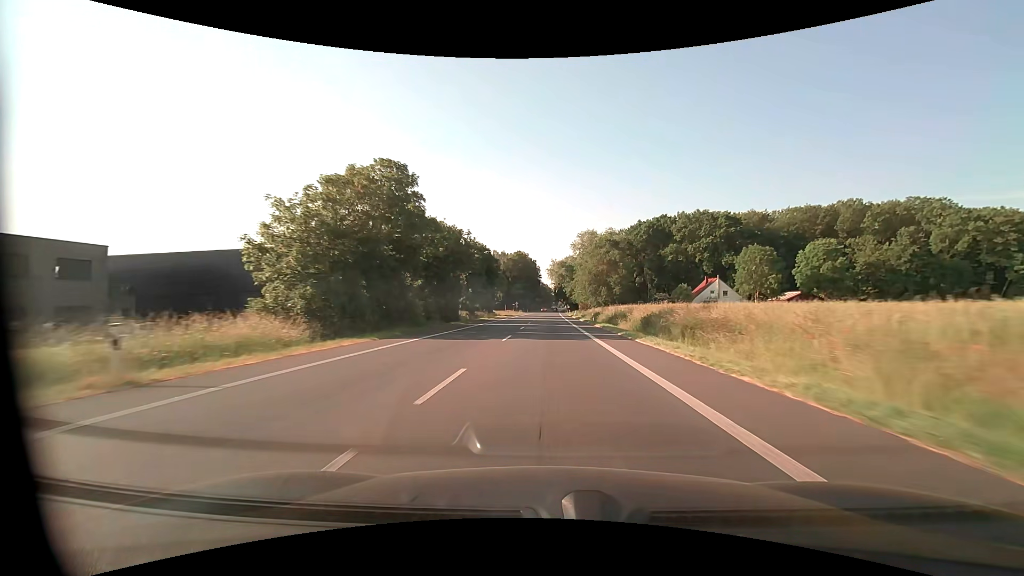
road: primary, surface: asphalt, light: Day
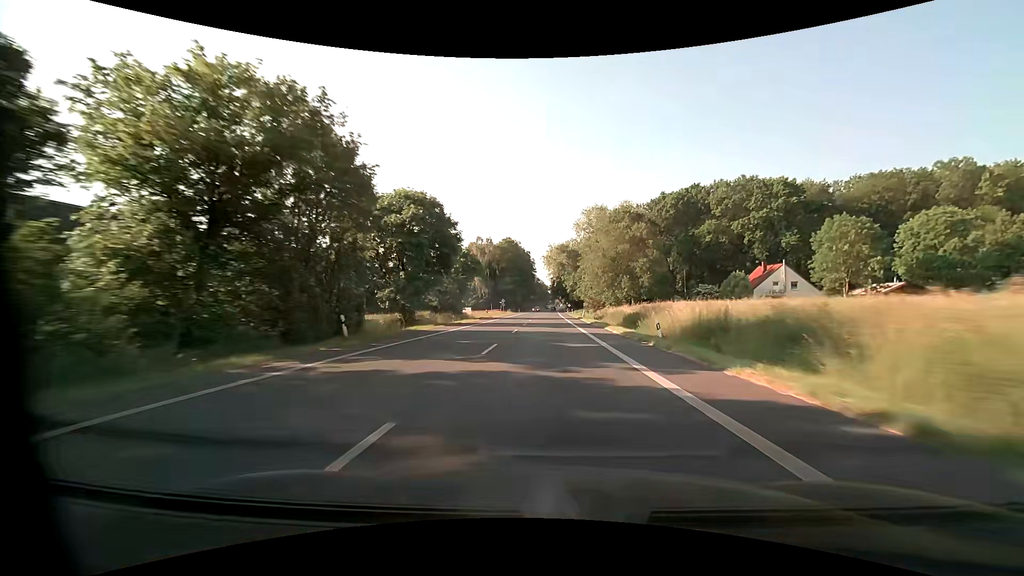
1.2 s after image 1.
(+0.1, +30.7) m; 0°
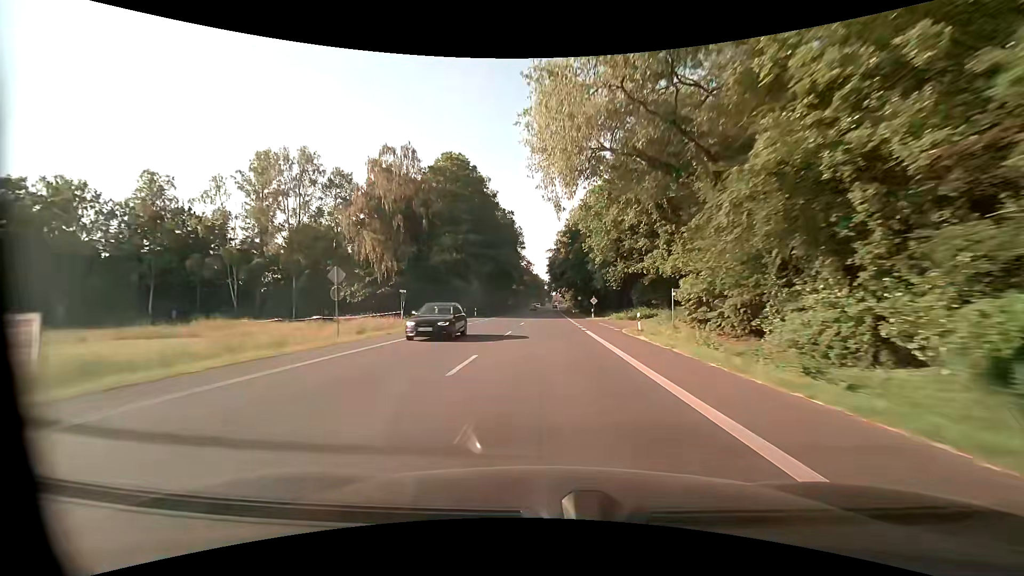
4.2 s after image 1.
(+0.5, +77.5) m; 0°
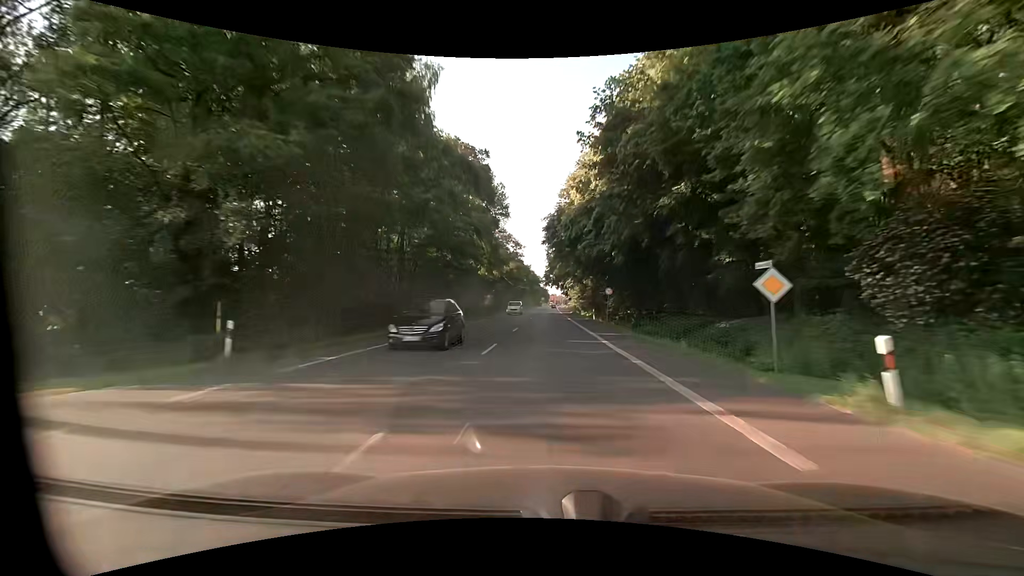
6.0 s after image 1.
(0.0, +44.0) m; 0°
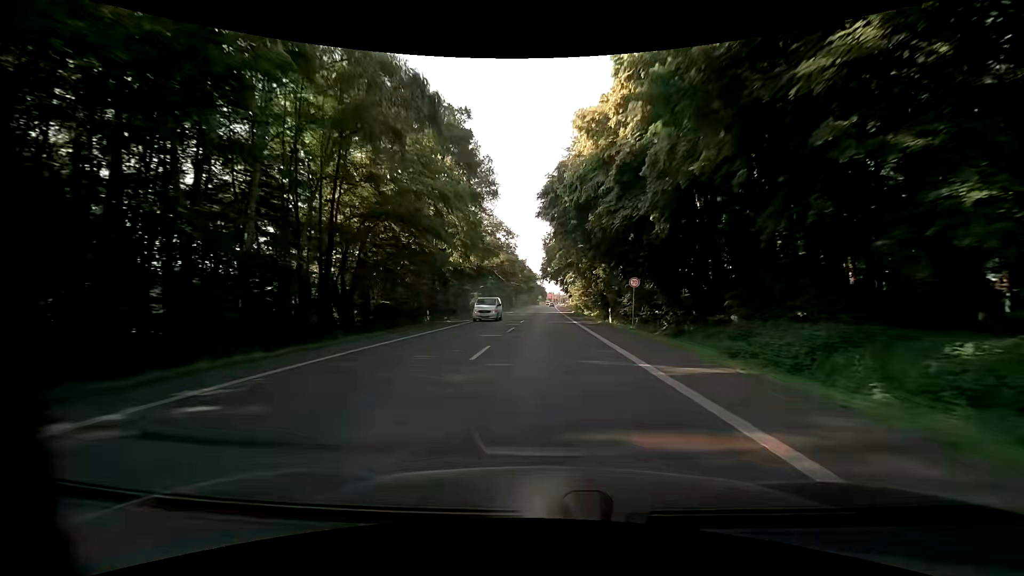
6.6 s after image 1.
(+0.1, +13.8) m; 0°
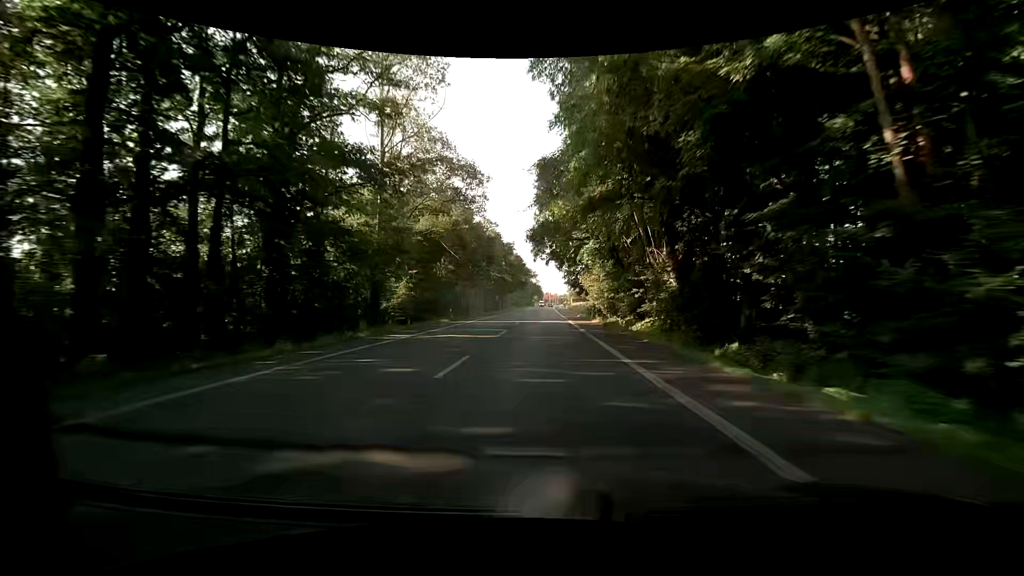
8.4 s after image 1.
(+0.2, +38.8) m; 0°
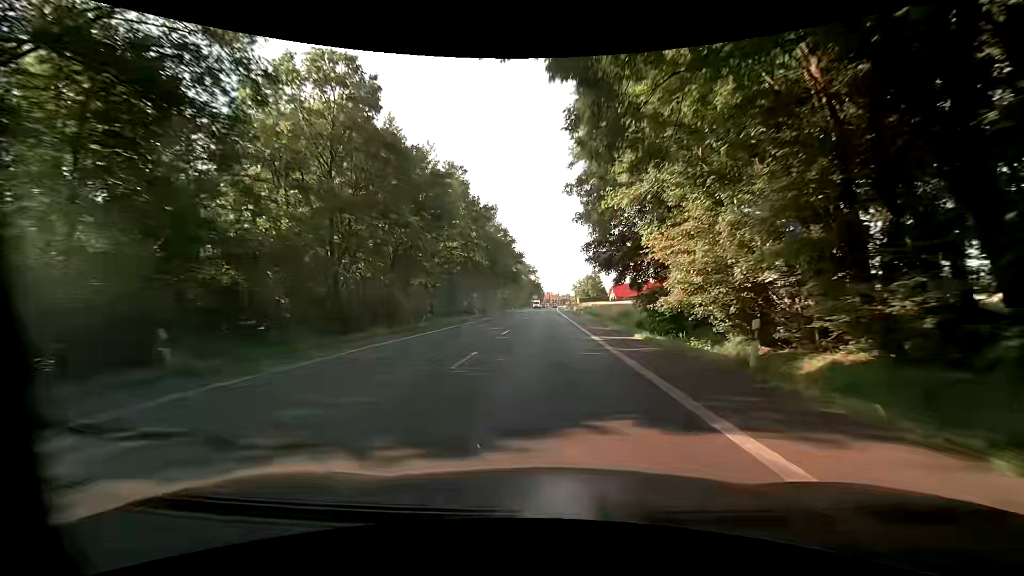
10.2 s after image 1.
(+0.1, +34.9) m; 0°
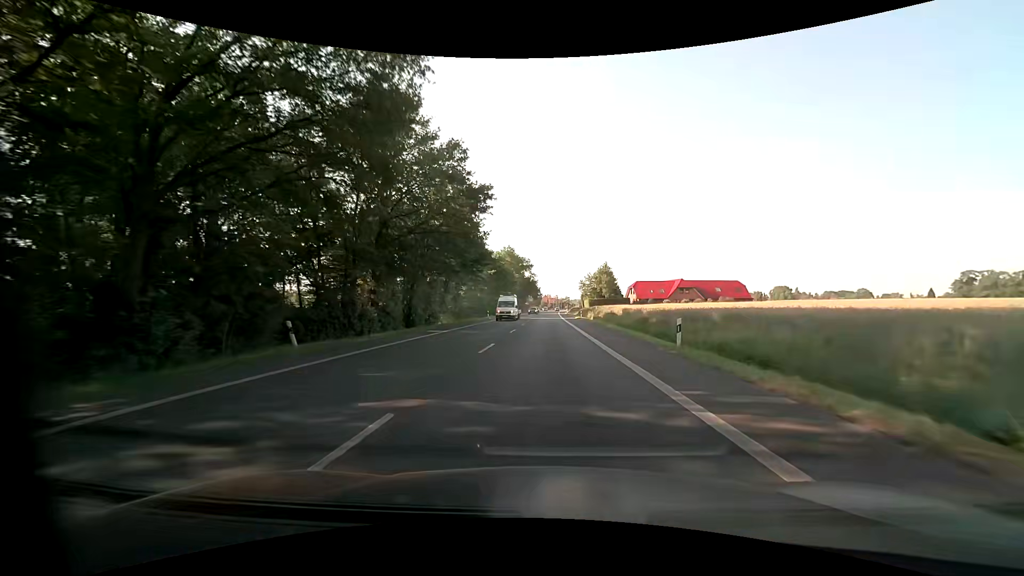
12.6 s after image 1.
(+0.2, +44.3) m; 0°
(0, +10) (0, +20) (0, +30) (0, +40) (0, +50) (0, +60) (0, +70) (0, +80) (+1, +90) (+1, +100) m
